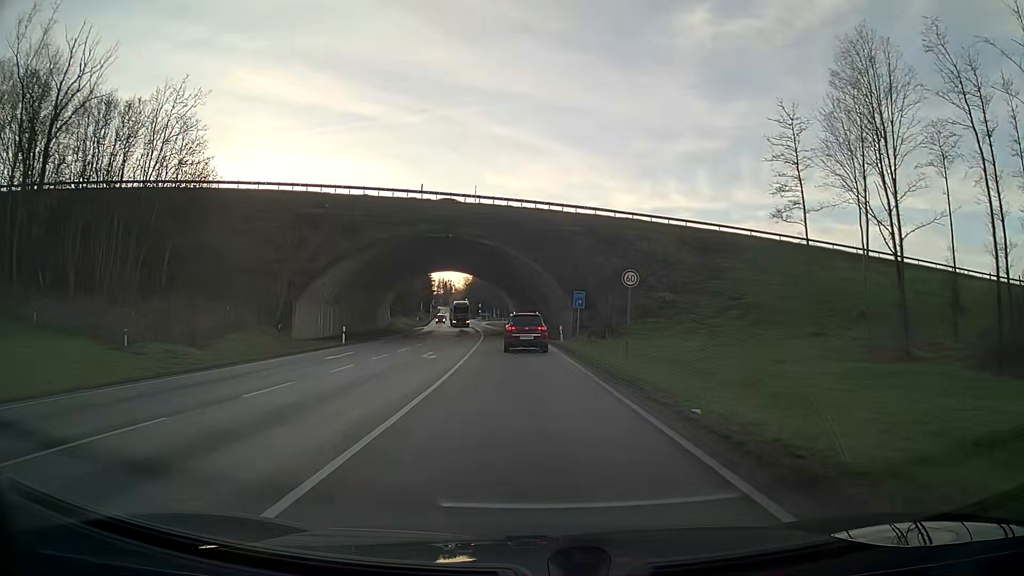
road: primary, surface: asphalt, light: Day
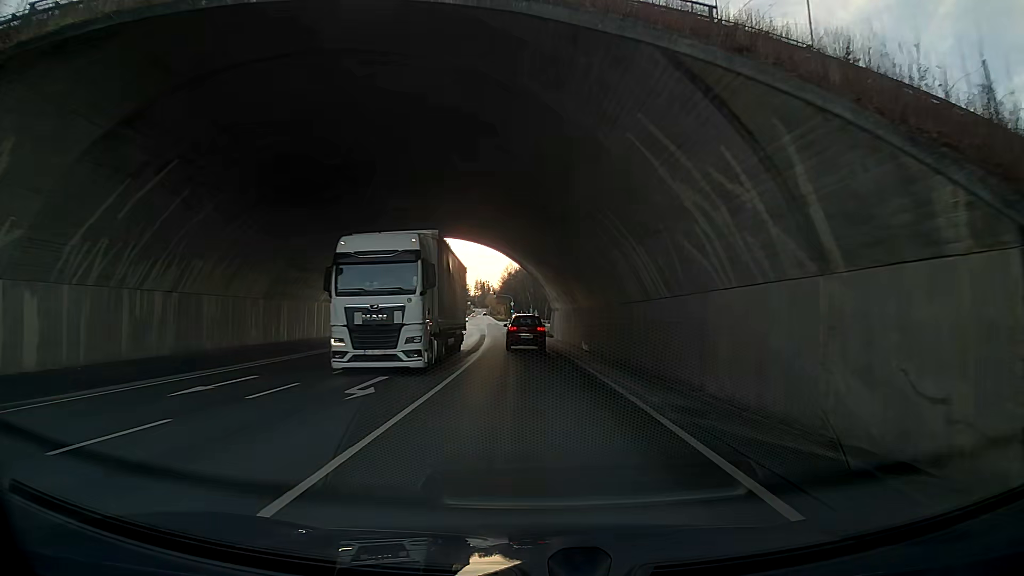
(-1.3, +42.6) m; -3°
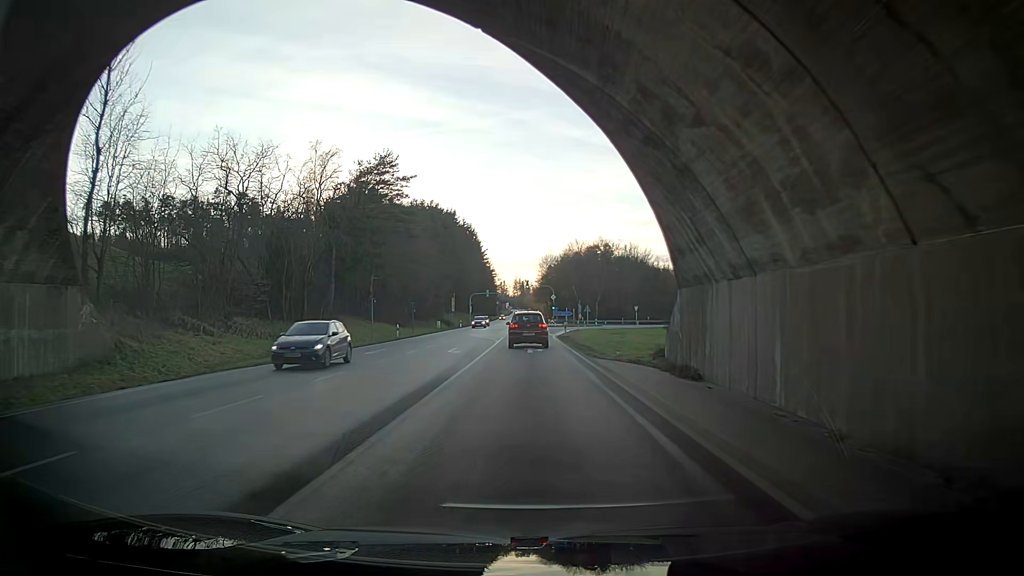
(+0.3, +44.9) m; +1°
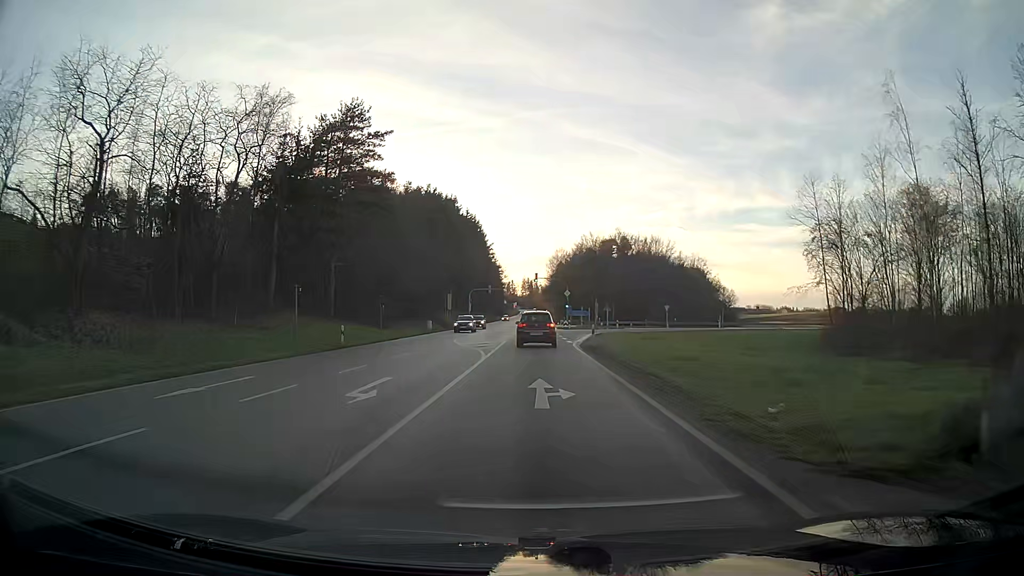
(-0.7, +16.5) m; -4°
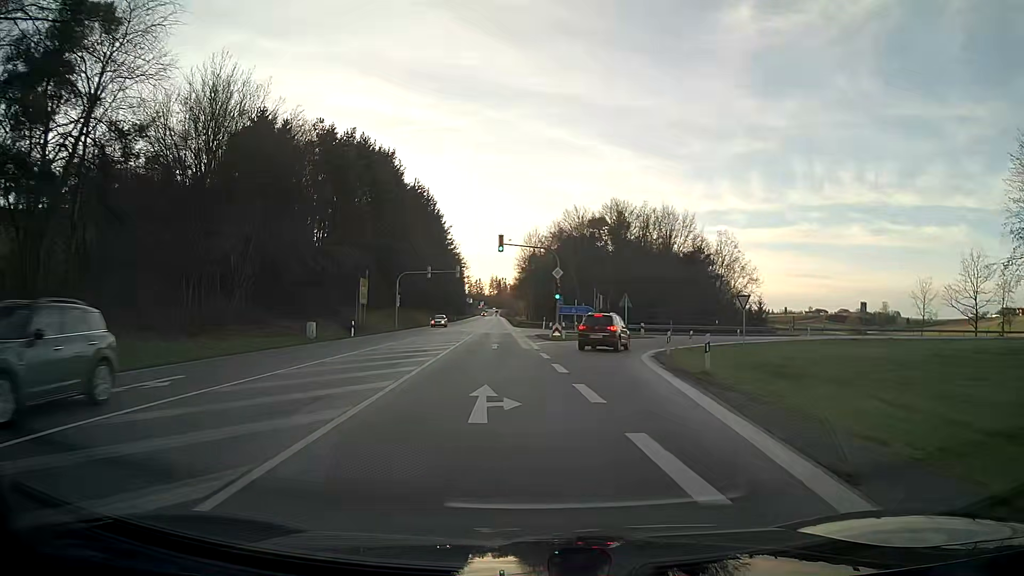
(+0.1, +38.0) m; +3°
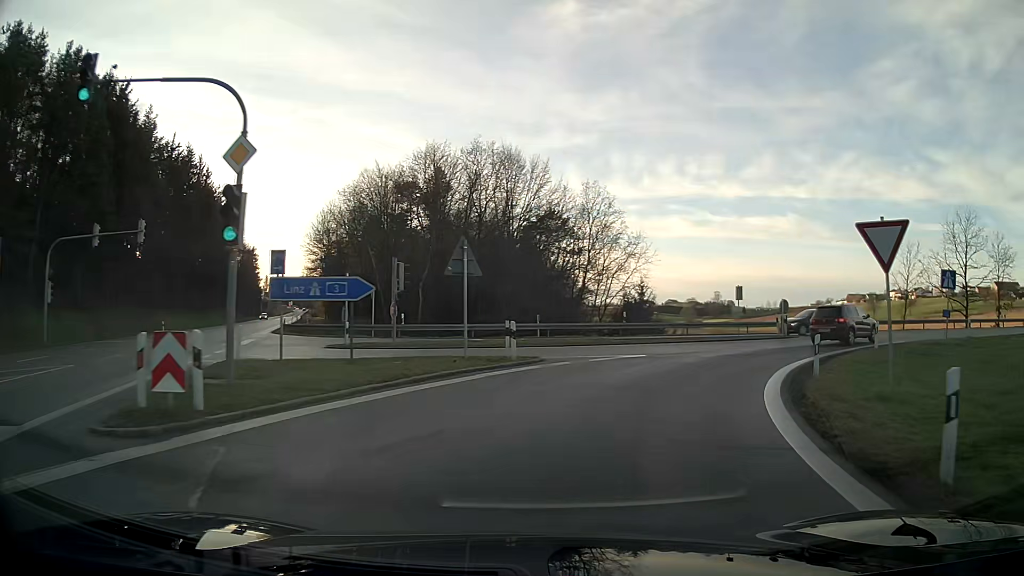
(+3.9, +32.2) m; +19°
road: motorway_link
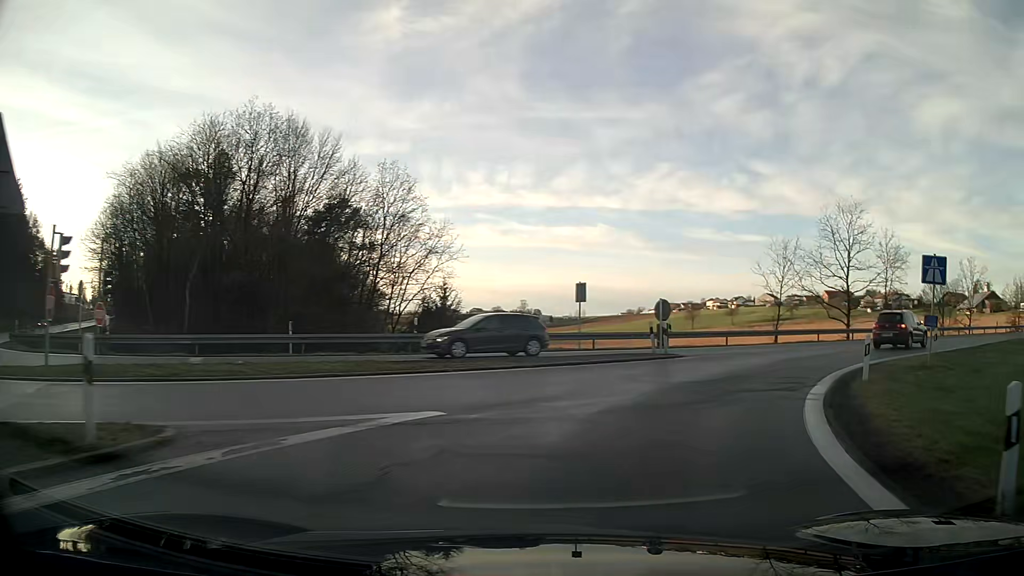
(+1.6, +11.8) m; +17°
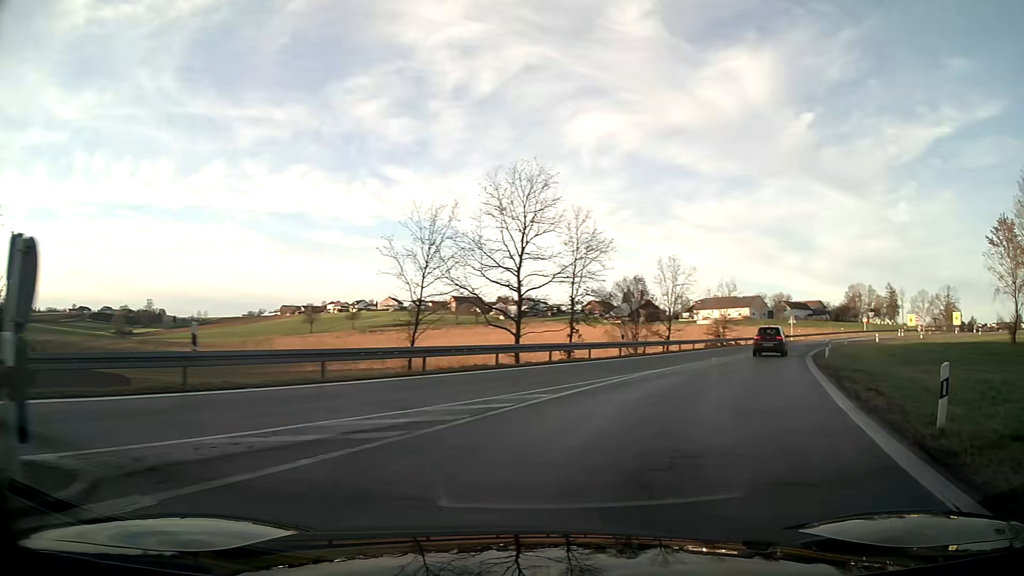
(+4.8, +16.9) m; +33°
